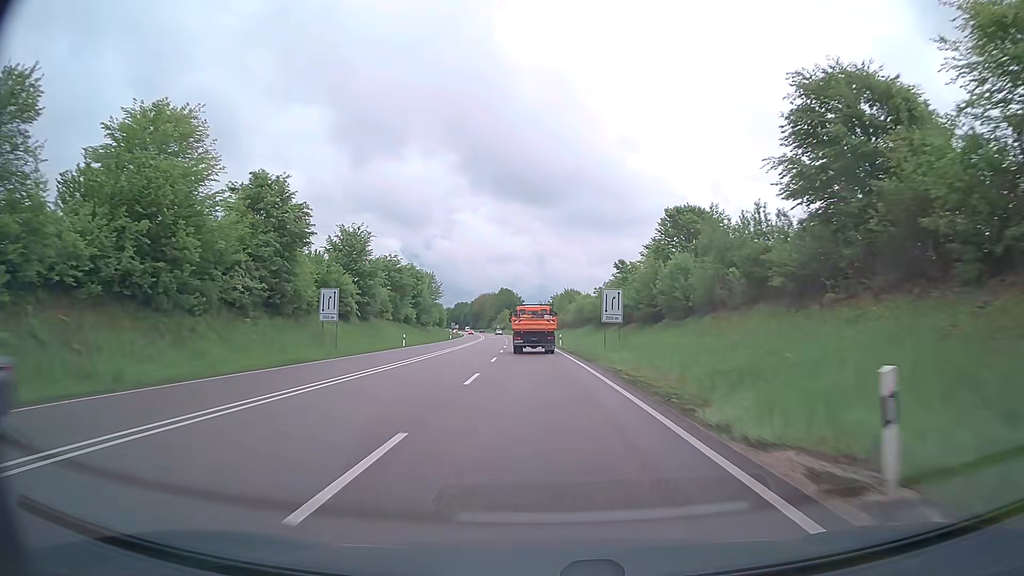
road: primary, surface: asphalt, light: Day
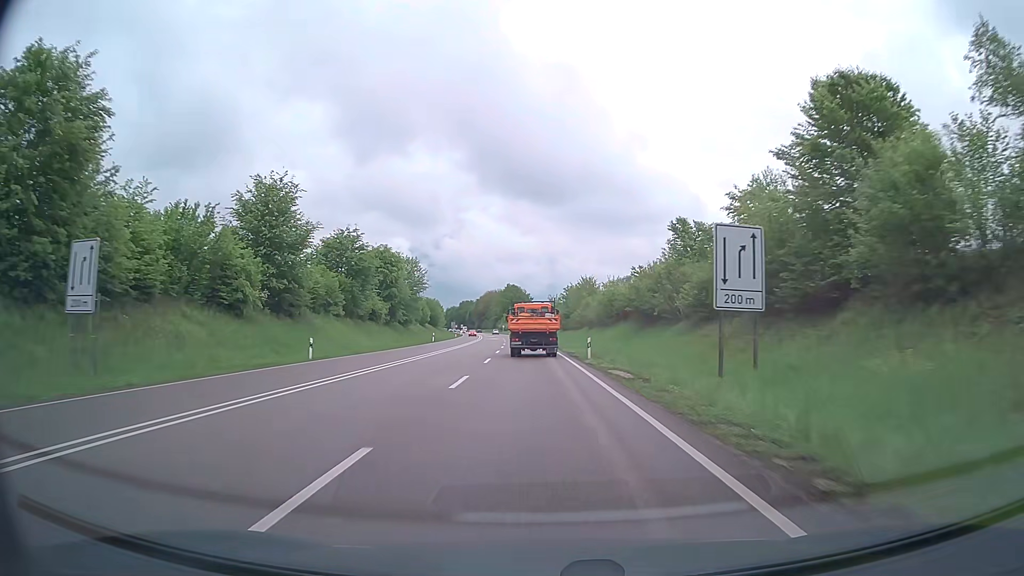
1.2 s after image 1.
(-0.2, +25.0) m; -1°
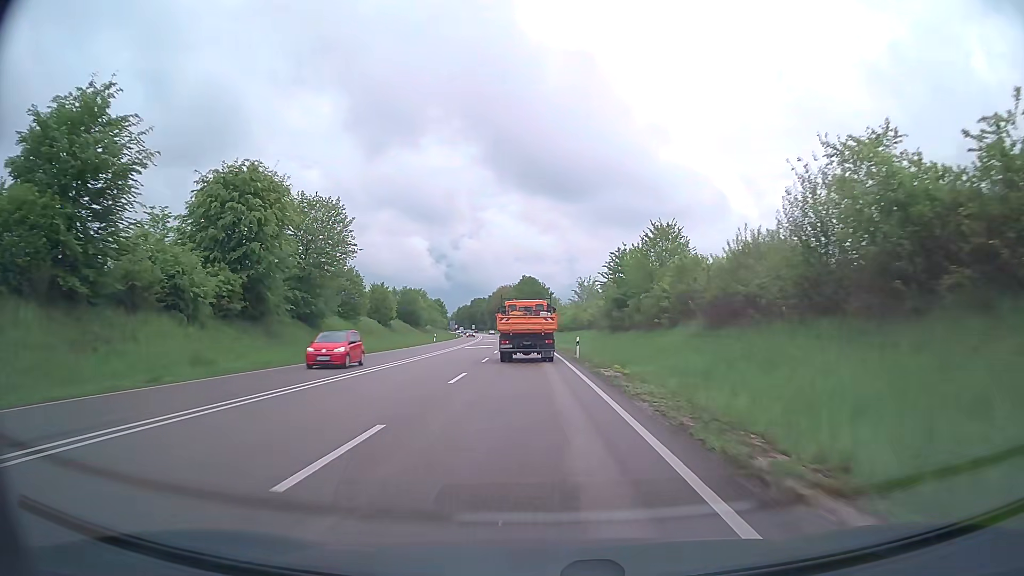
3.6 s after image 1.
(-0.5, +45.9) m; -2°
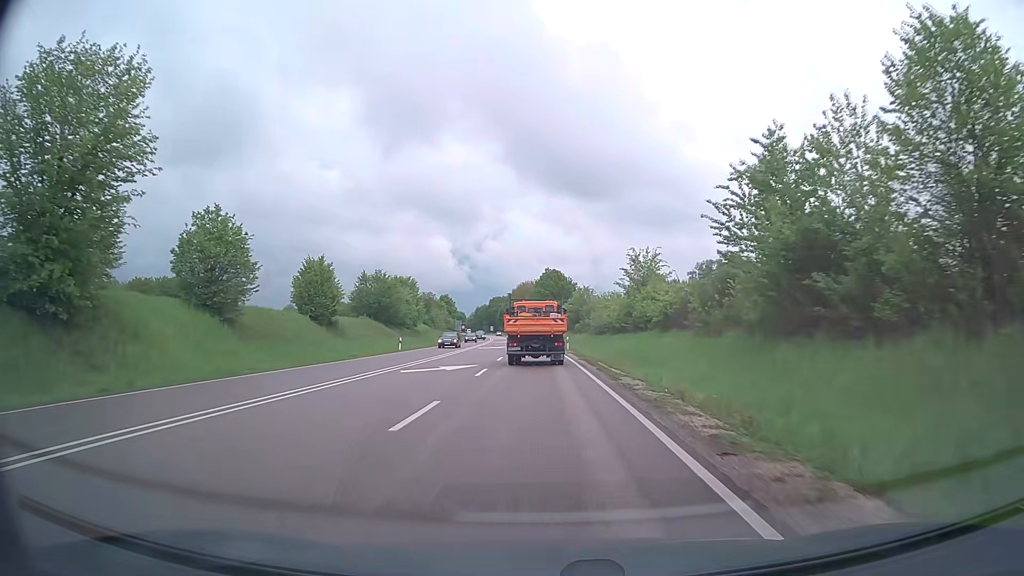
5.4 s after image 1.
(-0.5, +32.3) m; -2°
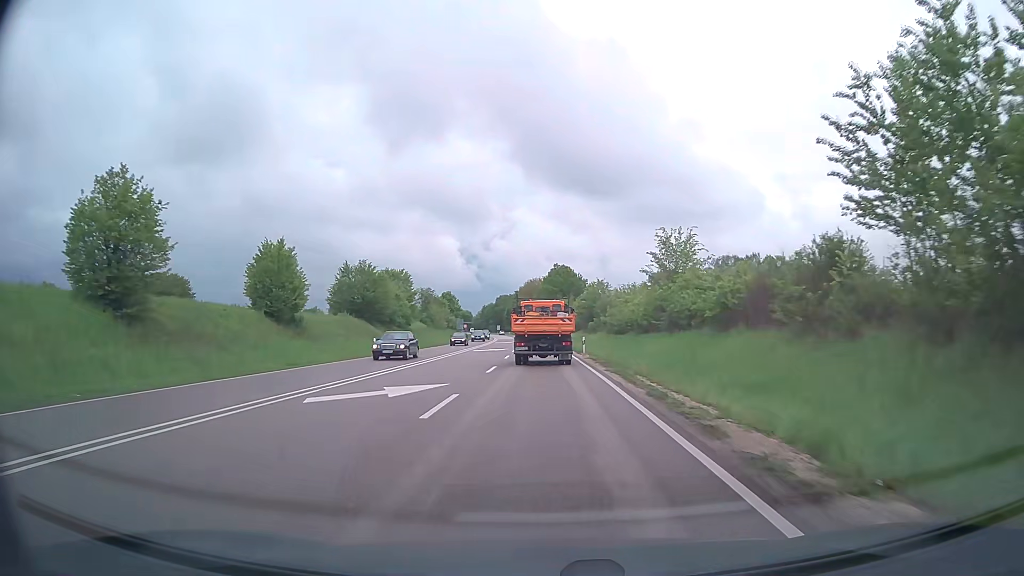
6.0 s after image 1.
(-0.1, +10.7) m; -1°
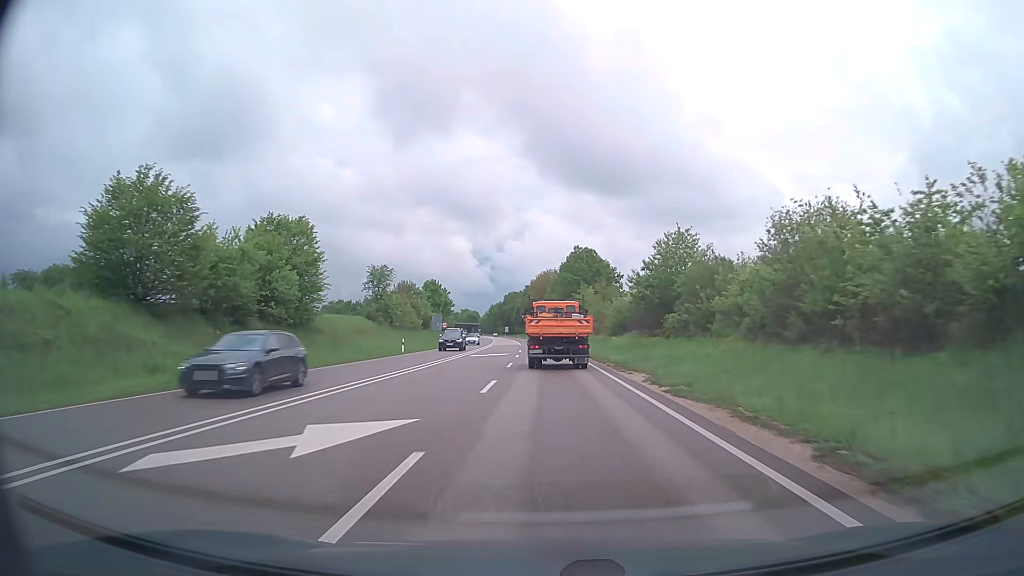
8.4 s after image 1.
(-0.5, +43.1) m; -1°
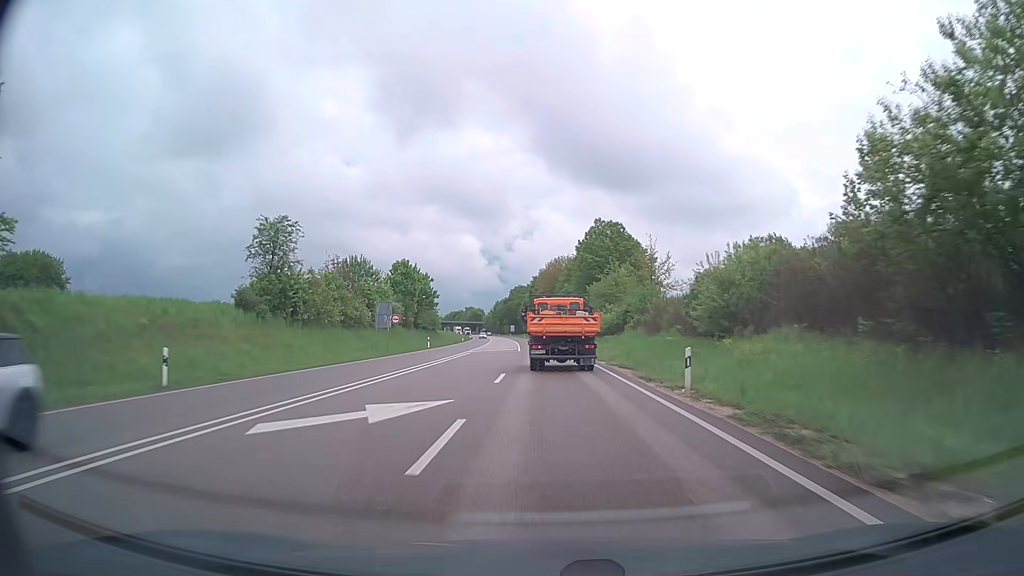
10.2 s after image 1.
(-0.2, +33.3) m; -1°
(0, +10) (0, +20) (0, +30) (-1, +40) (-1, +50) (-1, +60) (-1, +70) (-2, +80) (-2, +90) (-3, +100) m
